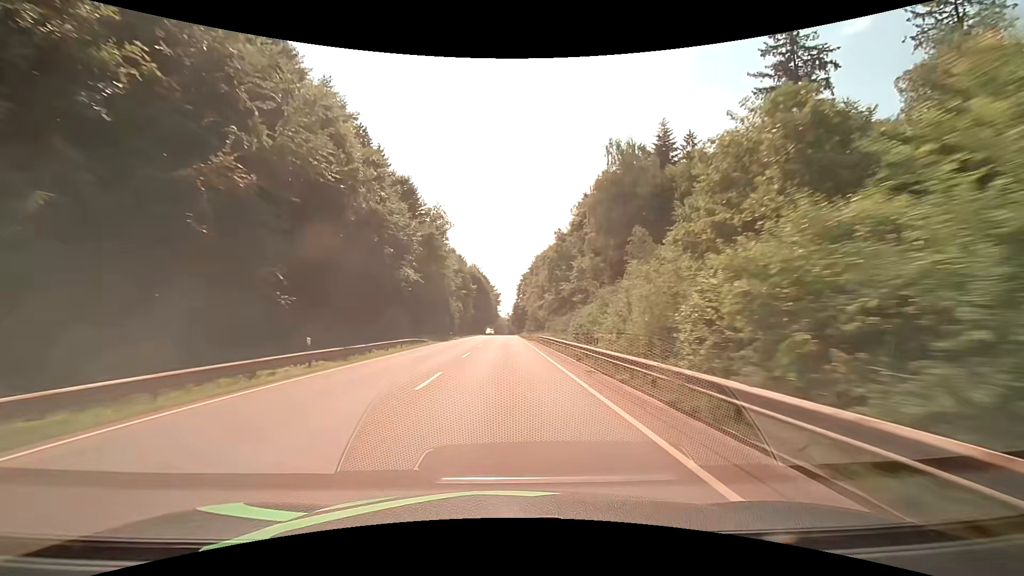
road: secondary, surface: asphalt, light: Day
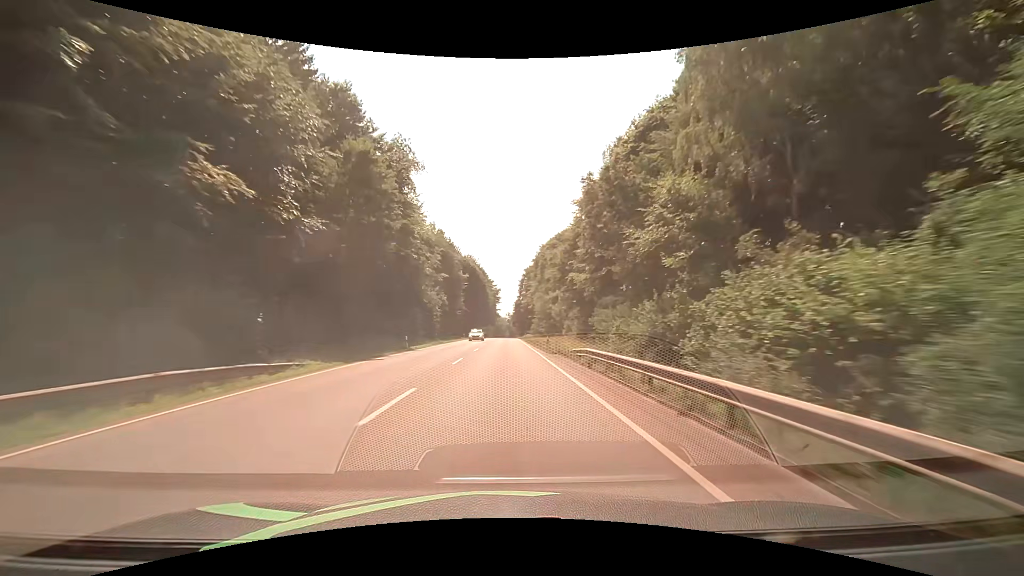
(0.0, +28.1) m; 0°
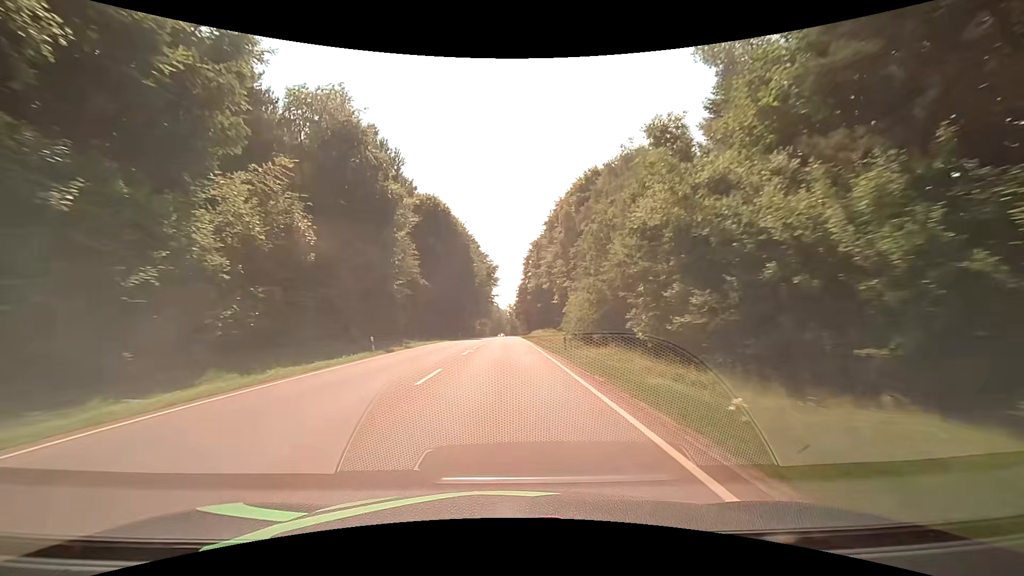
(-0.1, +55.6) m; 0°
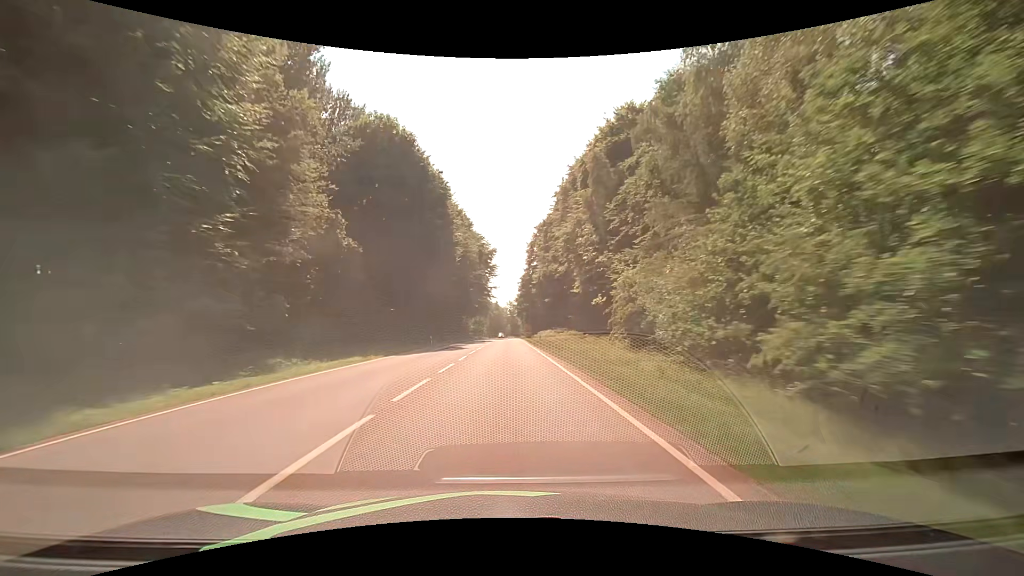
(-0.1, +26.6) m; 0°
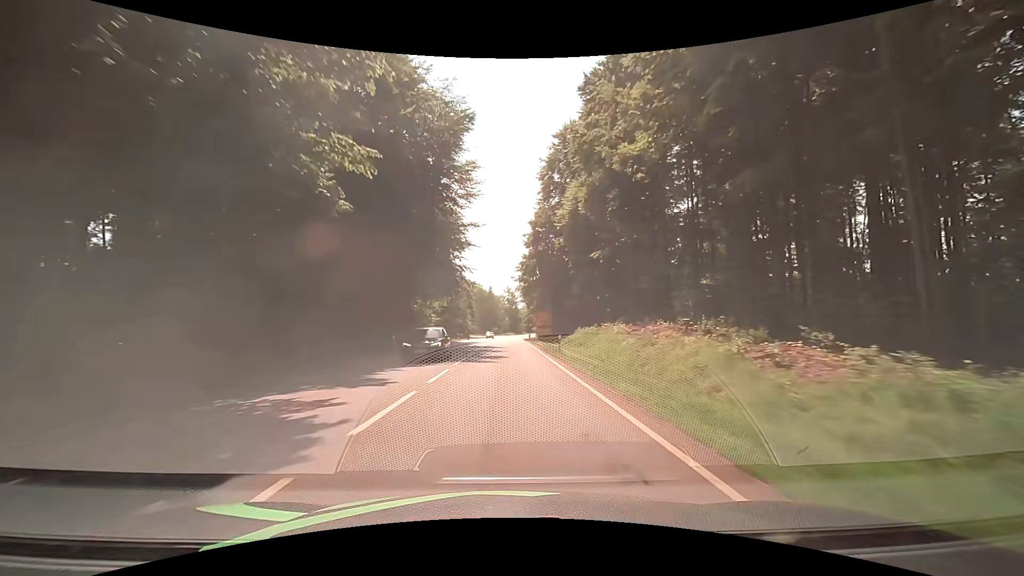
(+0.1, +62.9) m; 0°
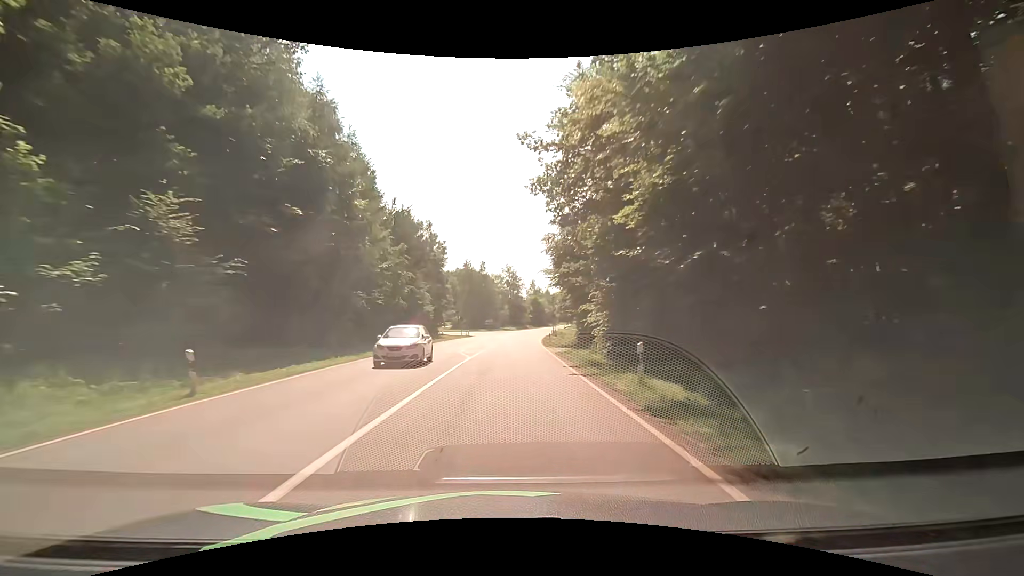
(+0.2, +58.2) m; 0°
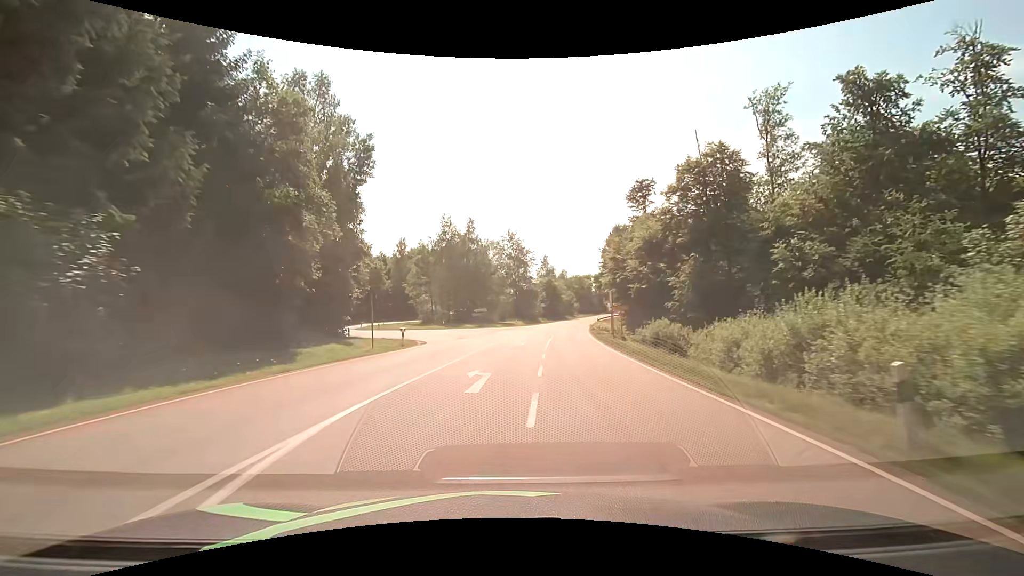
(+0.3, +49.6) m; 0°
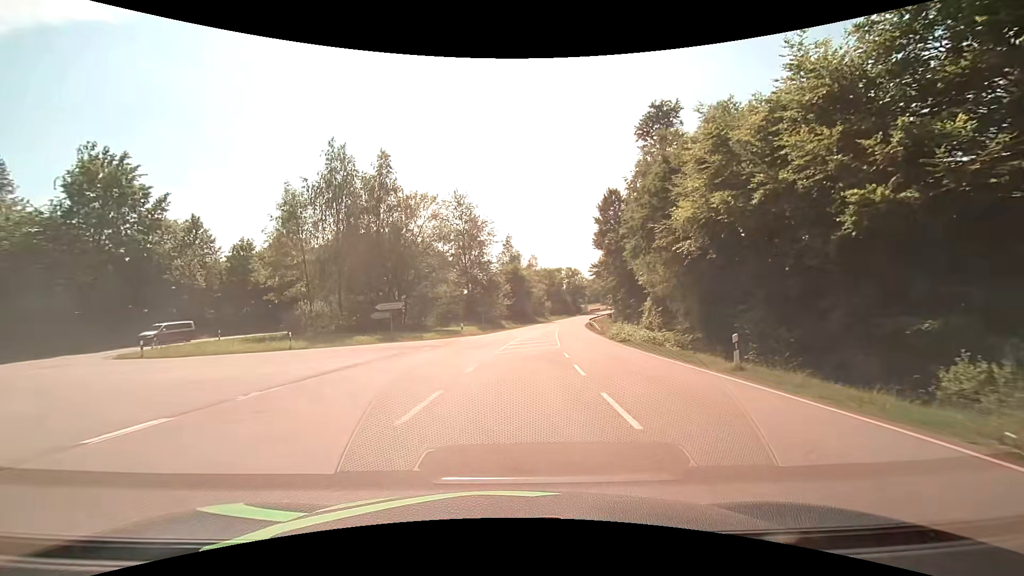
(+1.2, +35.8) m; +5°
(-1, +10) (-6, +19) (-14, +24) (-23, +29) (-29, +36) (-31, +46) (-27, +55) (-23, +64) (-18, +73) (-14, +82) m
